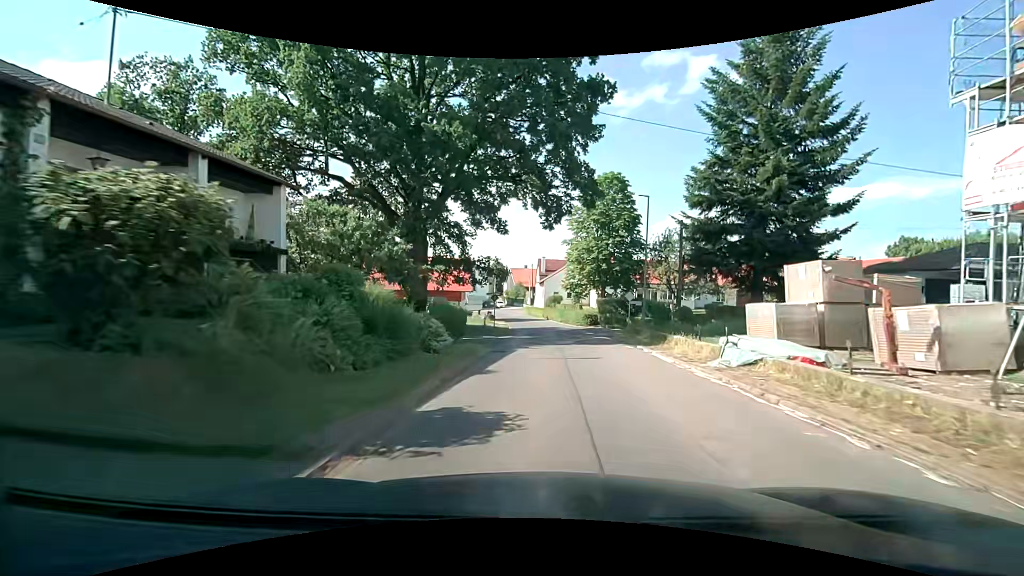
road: residential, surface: asphalt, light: Day
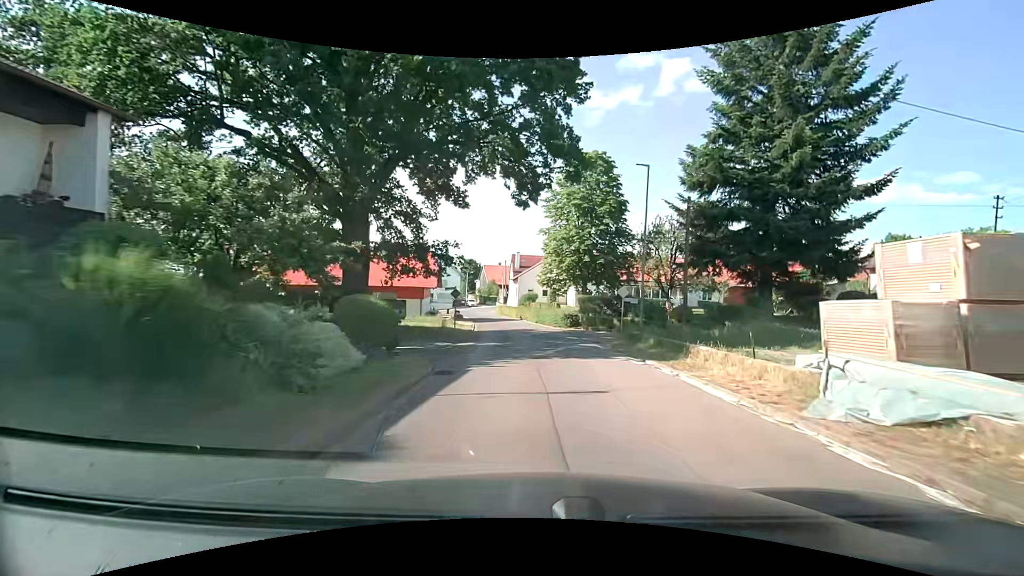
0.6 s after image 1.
(+0.1, +6.1) m; +3°
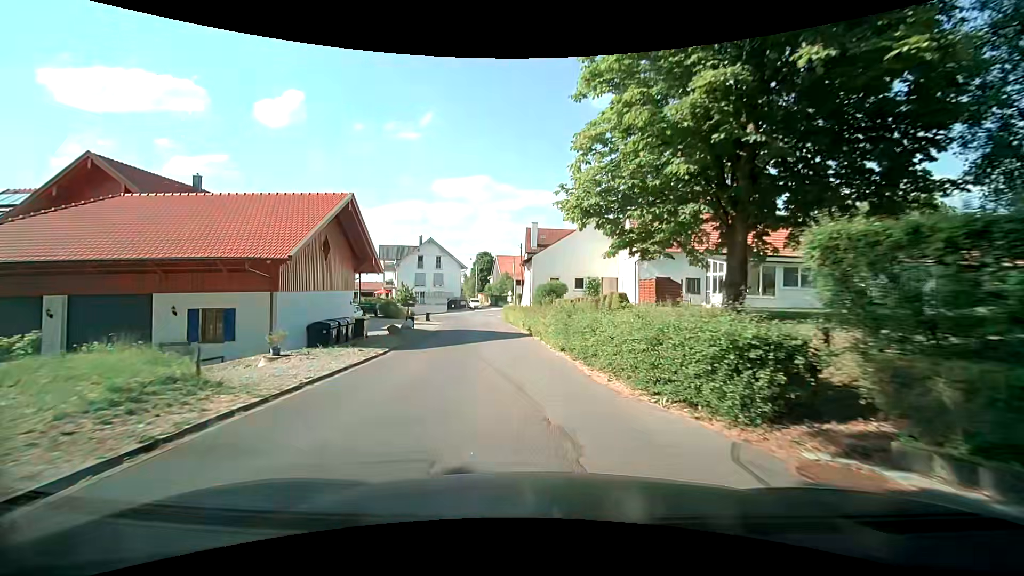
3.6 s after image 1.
(+0.5, +29.6) m; -4°
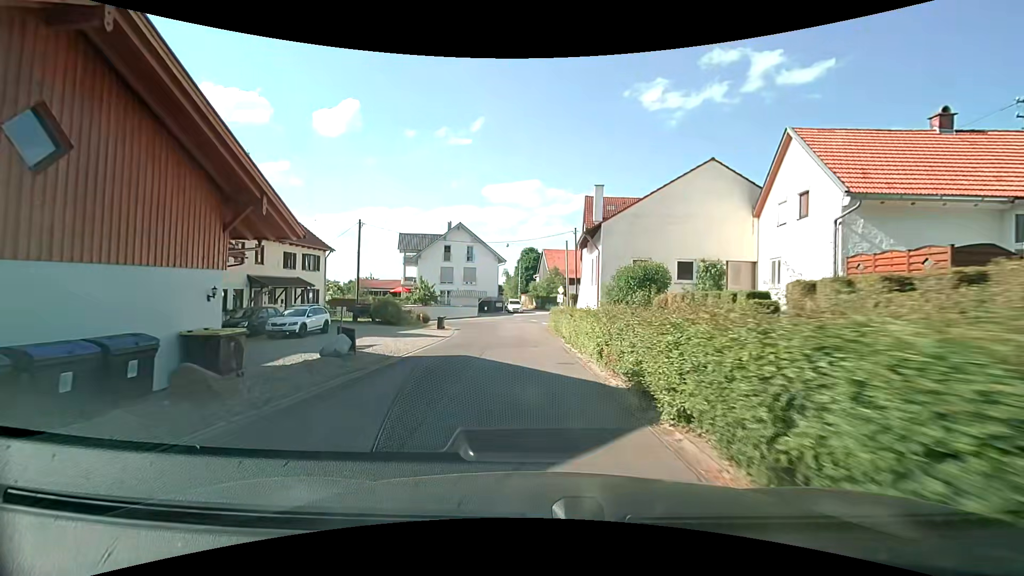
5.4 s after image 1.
(-0.8, +17.1) m; -5°
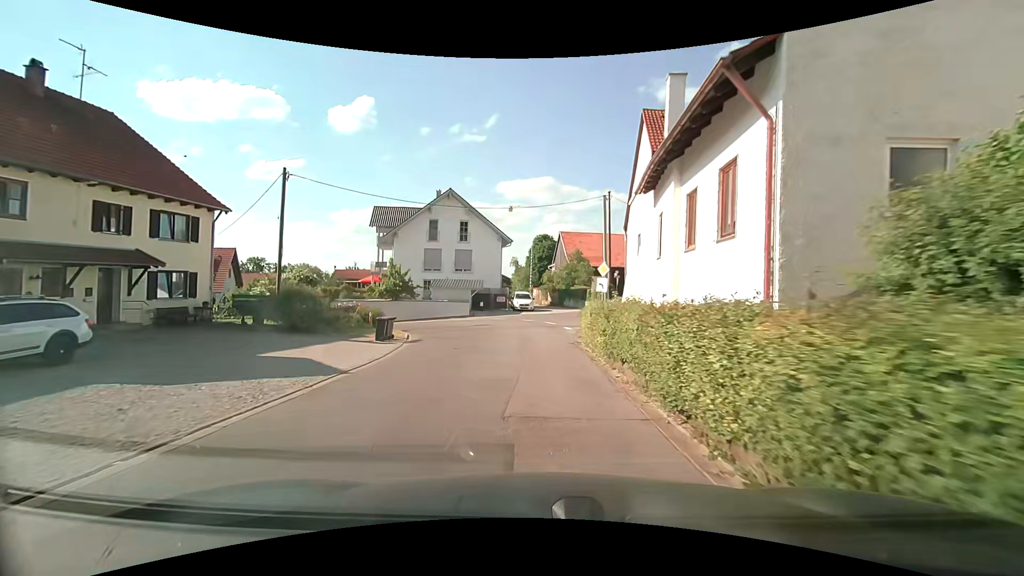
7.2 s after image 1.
(-0.1, +16.2) m; -1°
(0, +10) (0, +20) (-1, +30) (-9, +36) (-19, +37) (-29, +38) (-39, +41) (-47, +46) (-54, +54) (-59, +62) m
